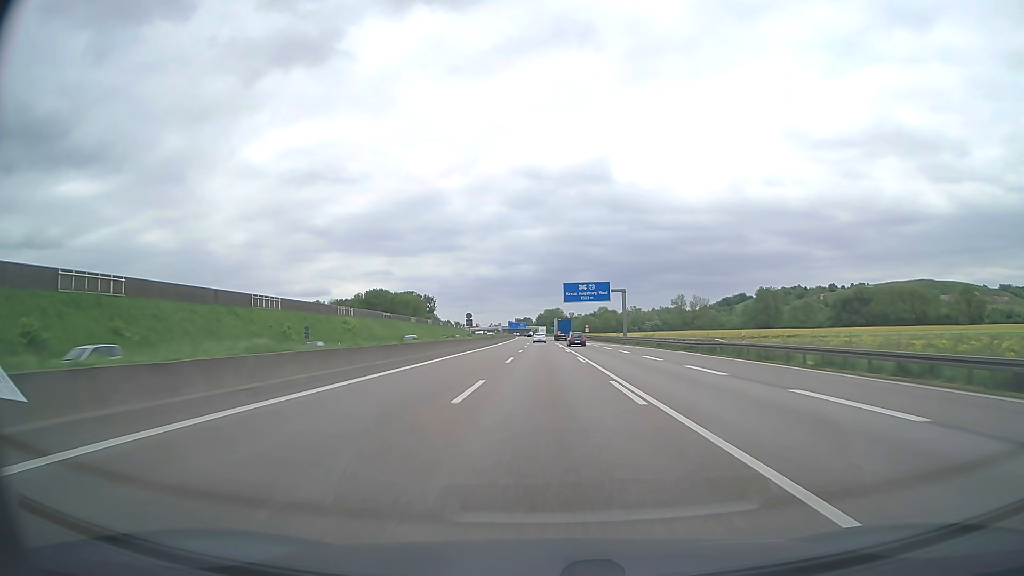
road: motorway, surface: asphalt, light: Day
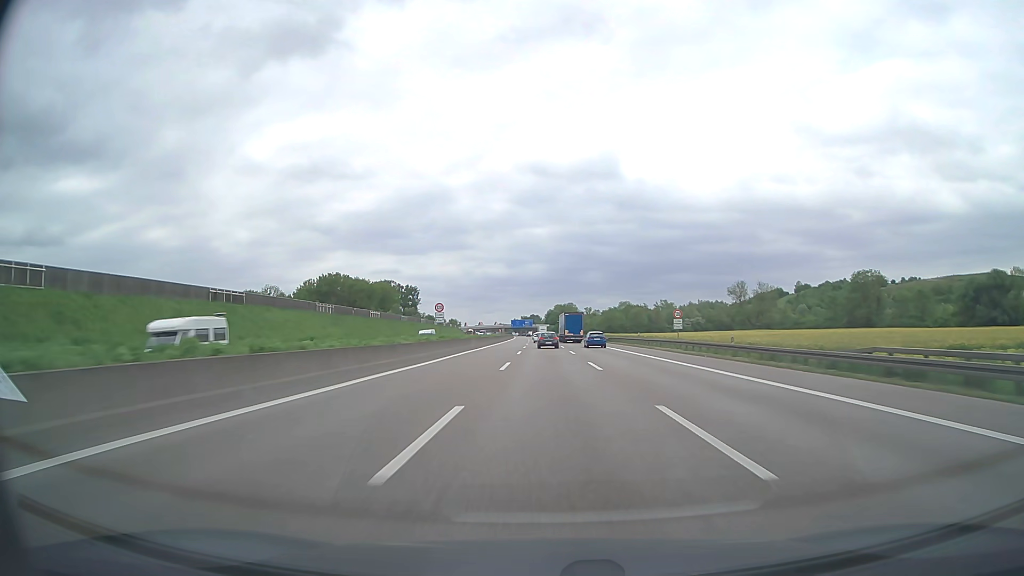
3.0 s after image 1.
(-0.6, +97.0) m; -1°
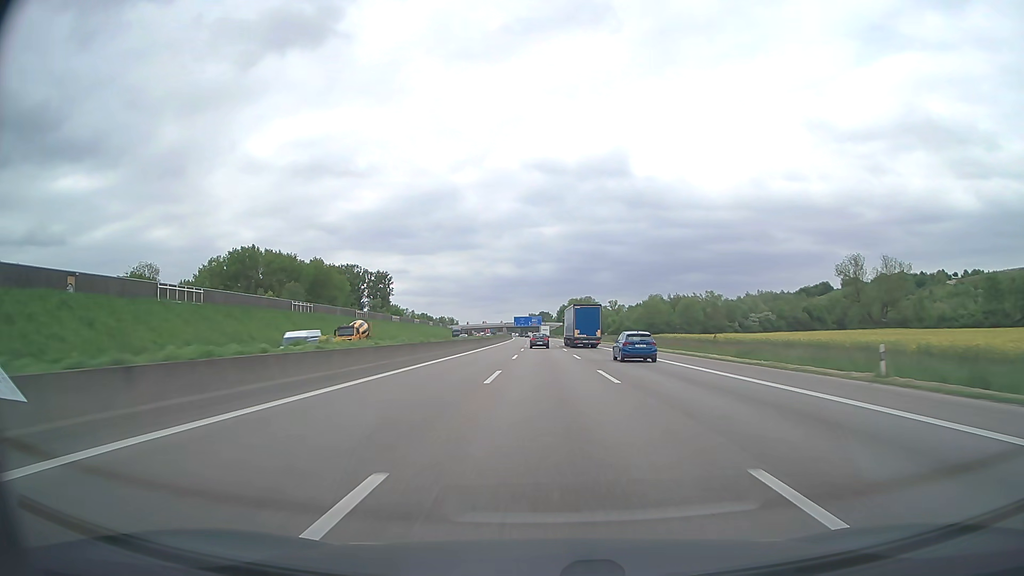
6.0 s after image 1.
(-0.8, +96.4) m; -1°
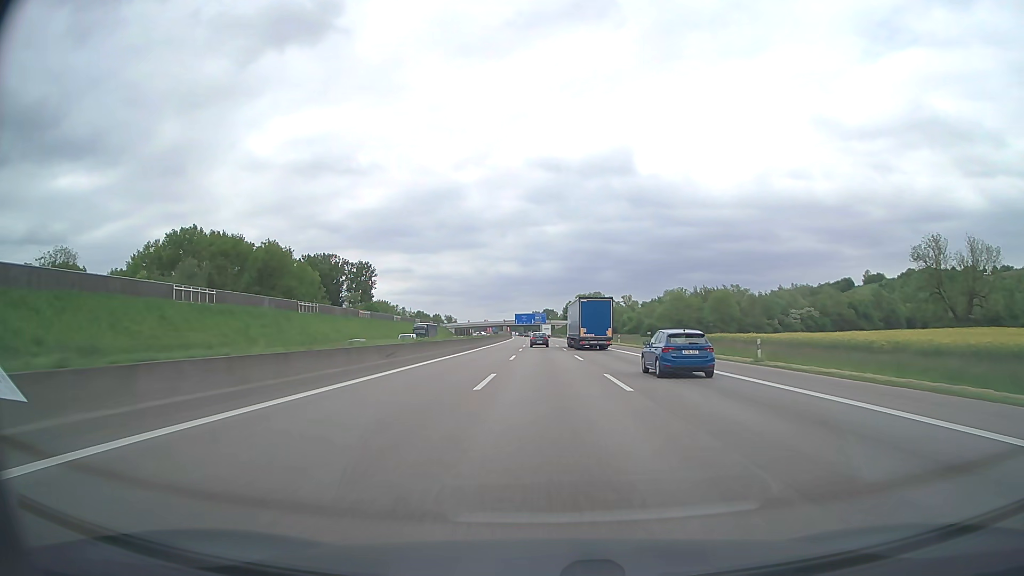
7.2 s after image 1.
(-0.1, +38.6) m; 0°
(0, +10) (0, +20) (0, +30) (0, +40) (0, +50) (0, +60) (-1, +70) (-1, +80) (-1, +90) (-1, +100) m
